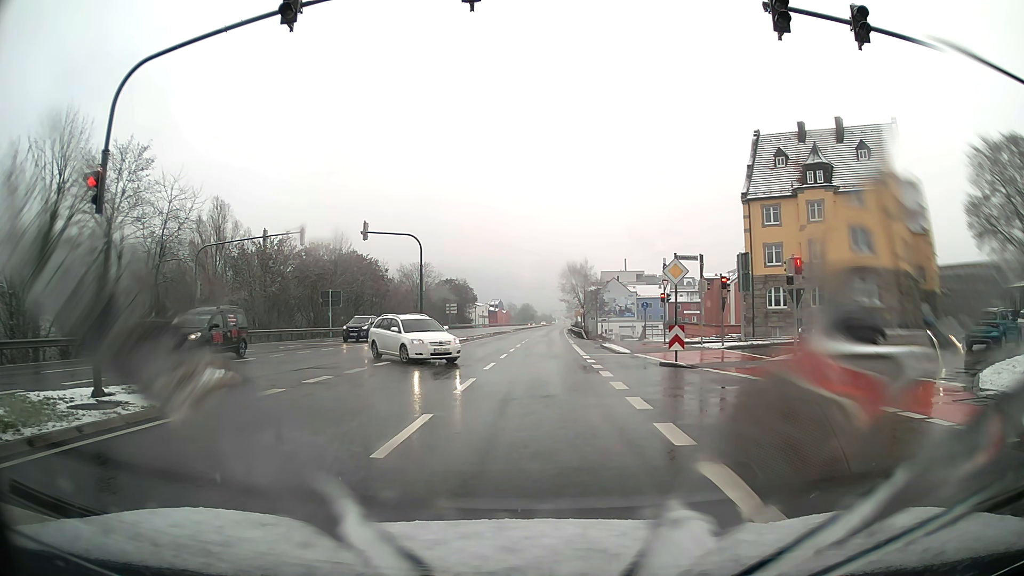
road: primary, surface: asphalt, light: Day
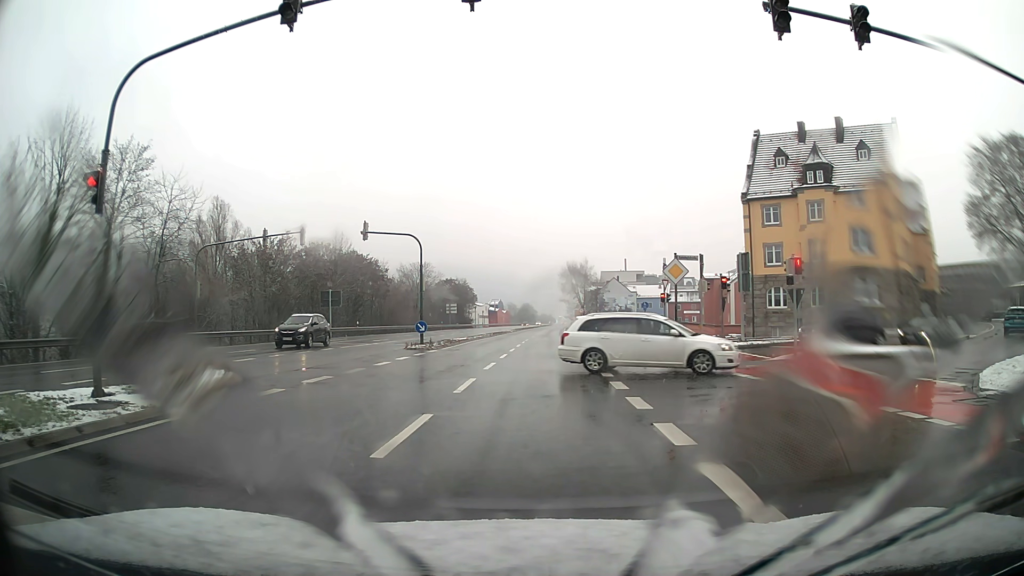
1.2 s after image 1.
(0.0, 0.0) m; 0°
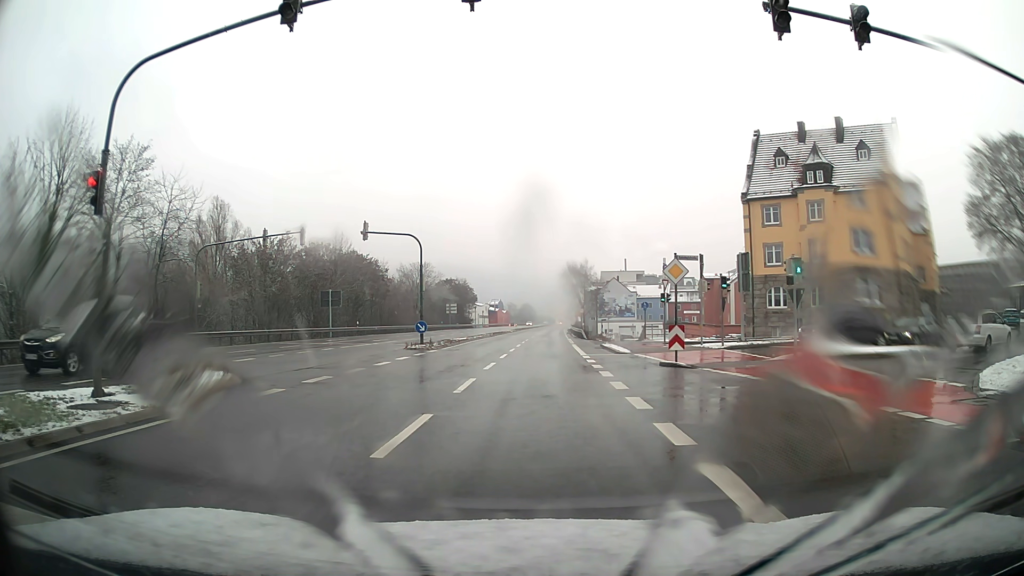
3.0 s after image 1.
(0.0, 0.0) m; 0°
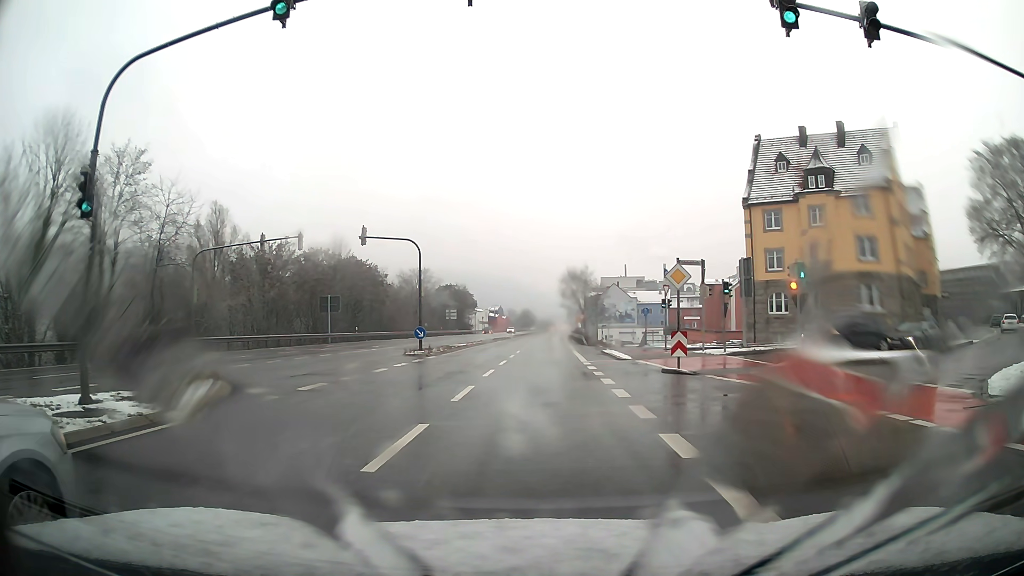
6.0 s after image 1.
(0.0, +0.5) m; -1°
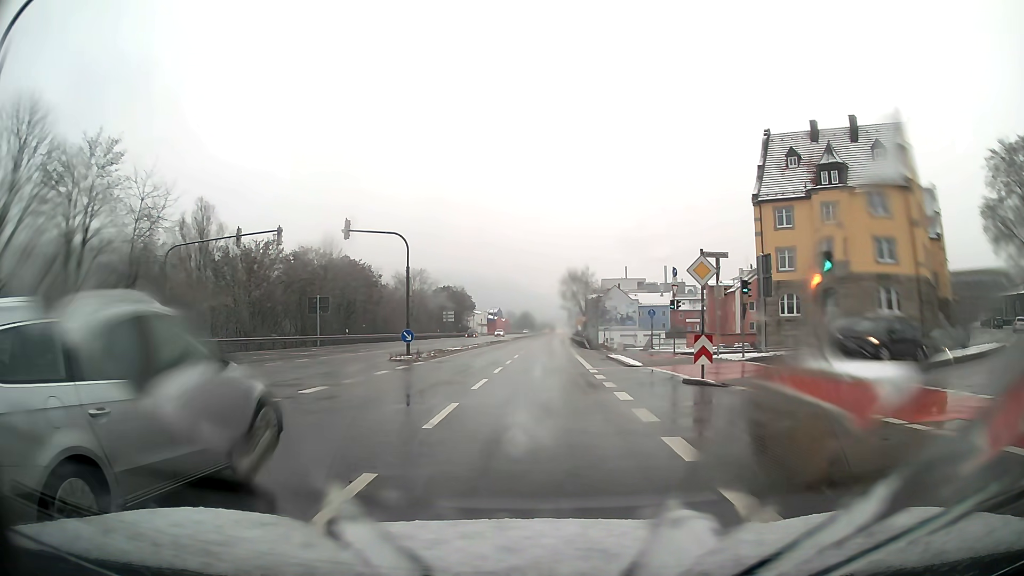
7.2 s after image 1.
(0.0, +3.4) m; 0°
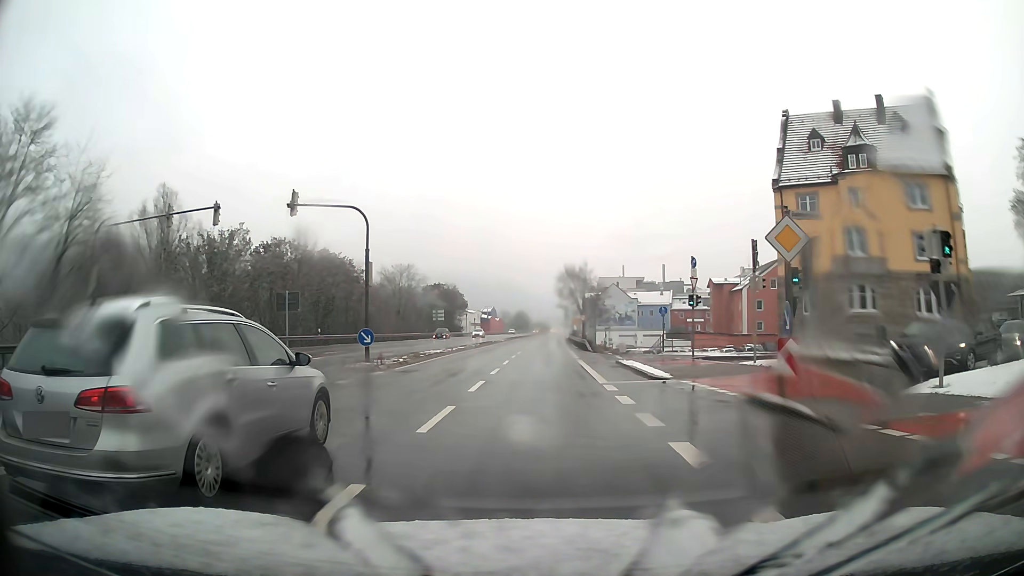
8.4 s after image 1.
(0.0, +6.9) m; +1°
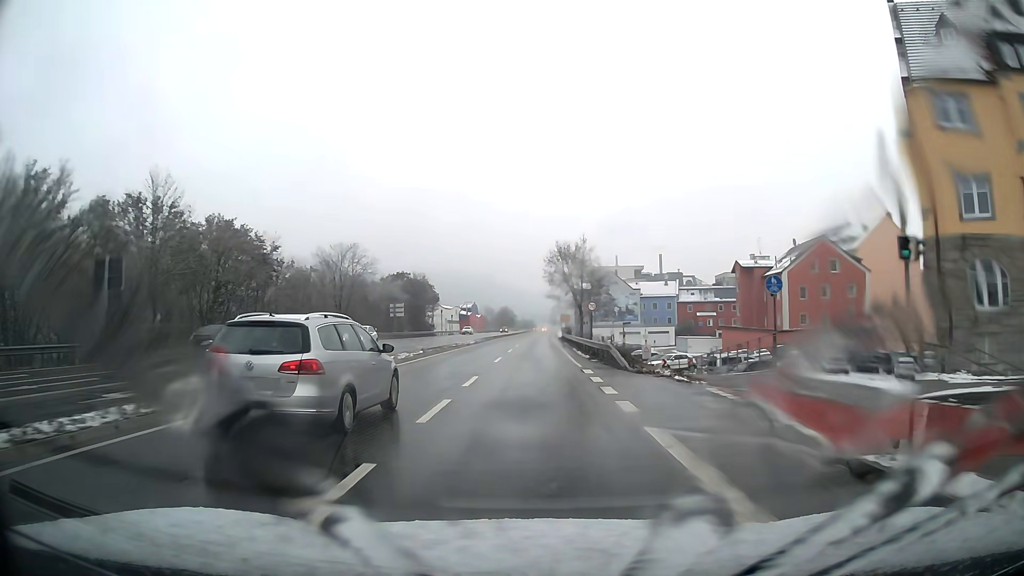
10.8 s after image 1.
(+0.2, +24.1) m; +1°
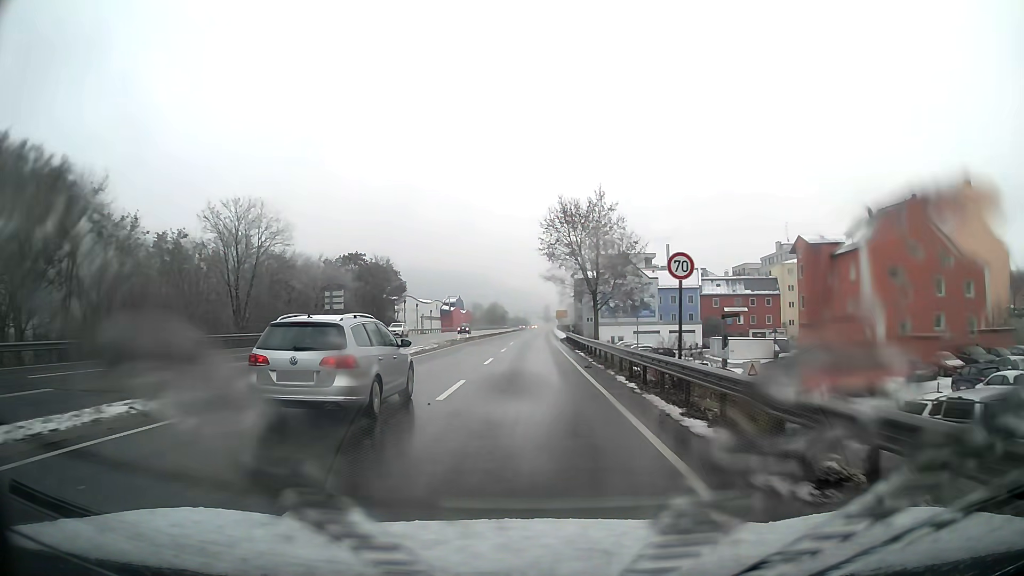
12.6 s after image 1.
(+0.1, +25.9) m; 0°
(0, +10) (0, +20) (0, +30) (0, +40) (0, +50) (0, +60) (0, +70) (0, +80) (0, +90) (0, +100) m
